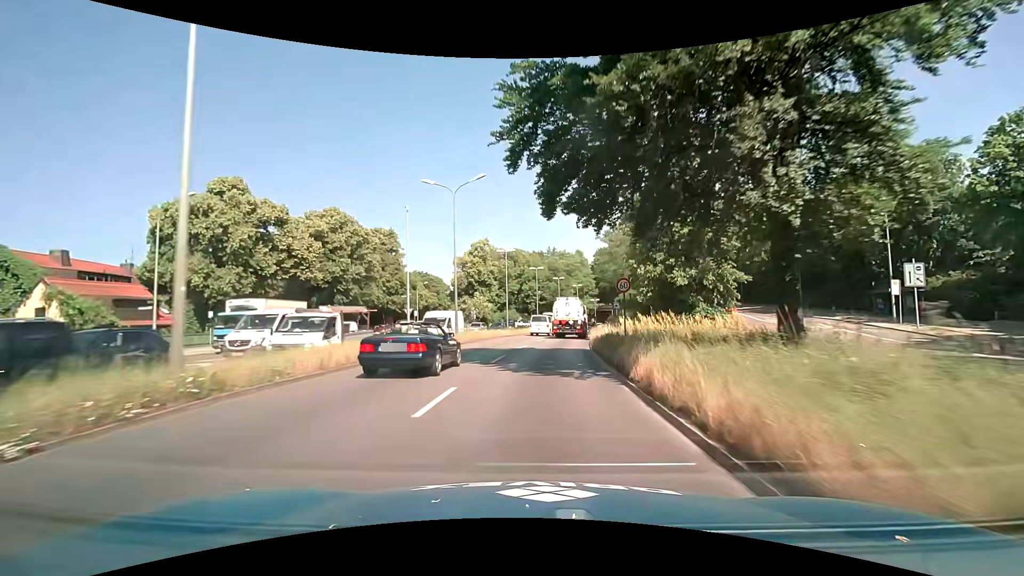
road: trunk_link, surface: asphalt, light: Day
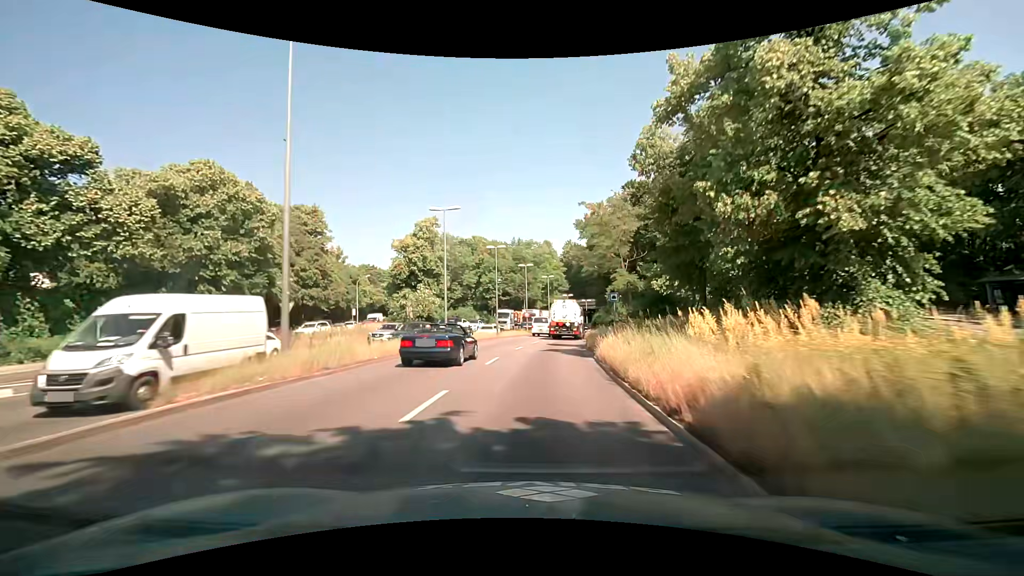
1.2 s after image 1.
(+0.7, +18.3) m; +4°
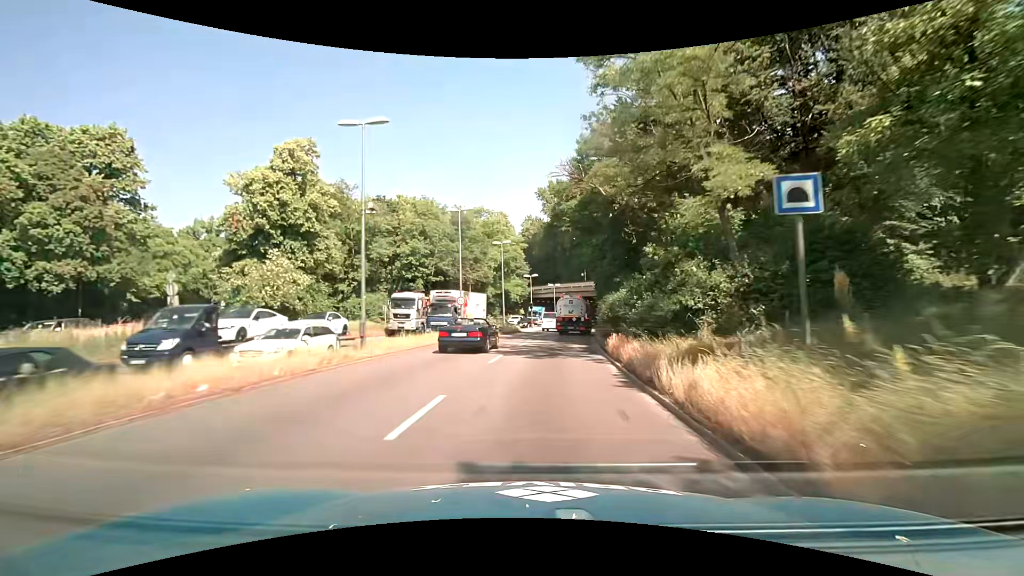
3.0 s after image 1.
(+1.2, +28.0) m; +5°
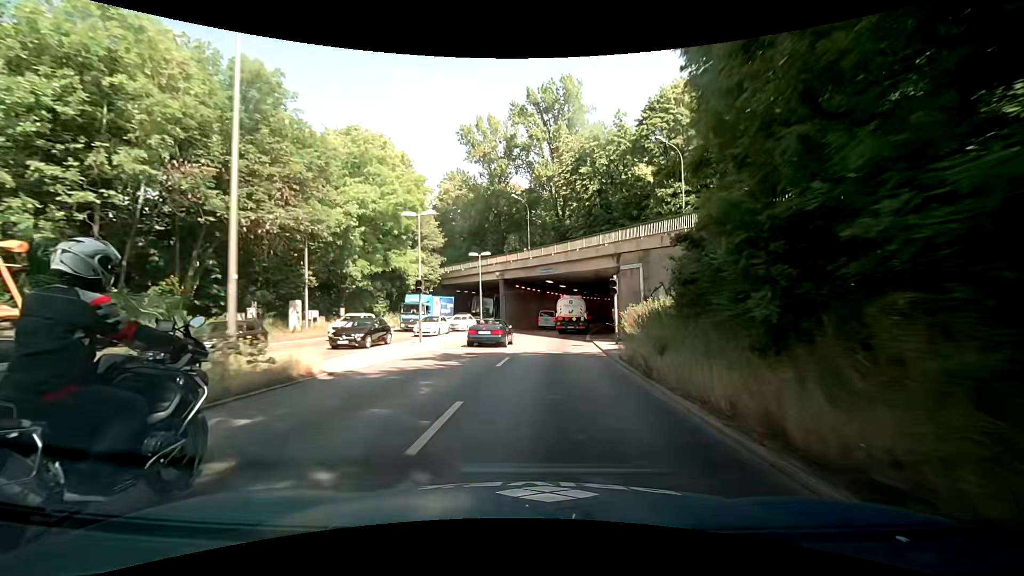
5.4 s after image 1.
(+2.0, +36.1) m; +8°
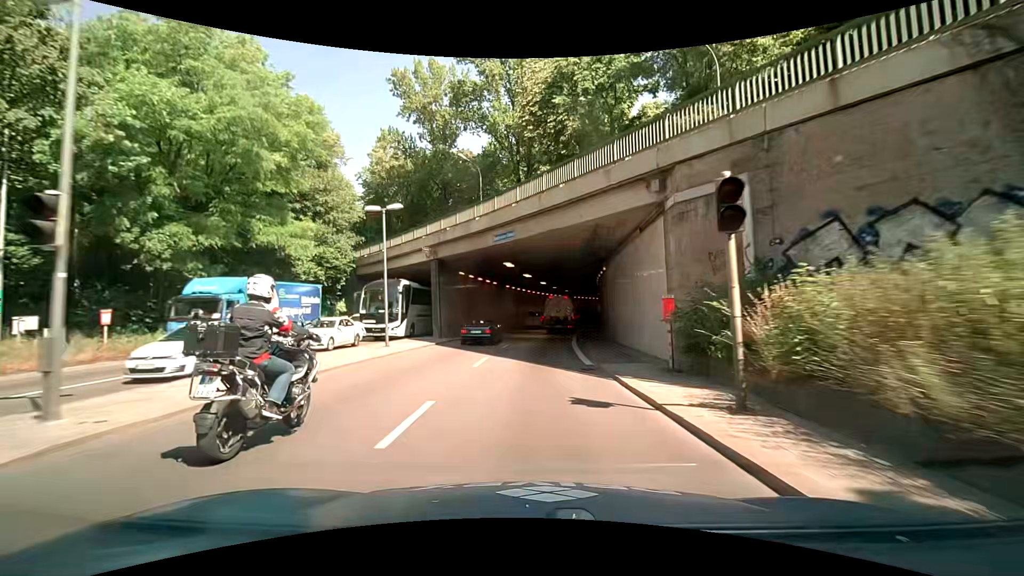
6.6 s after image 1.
(+0.6, +17.5) m; +4°
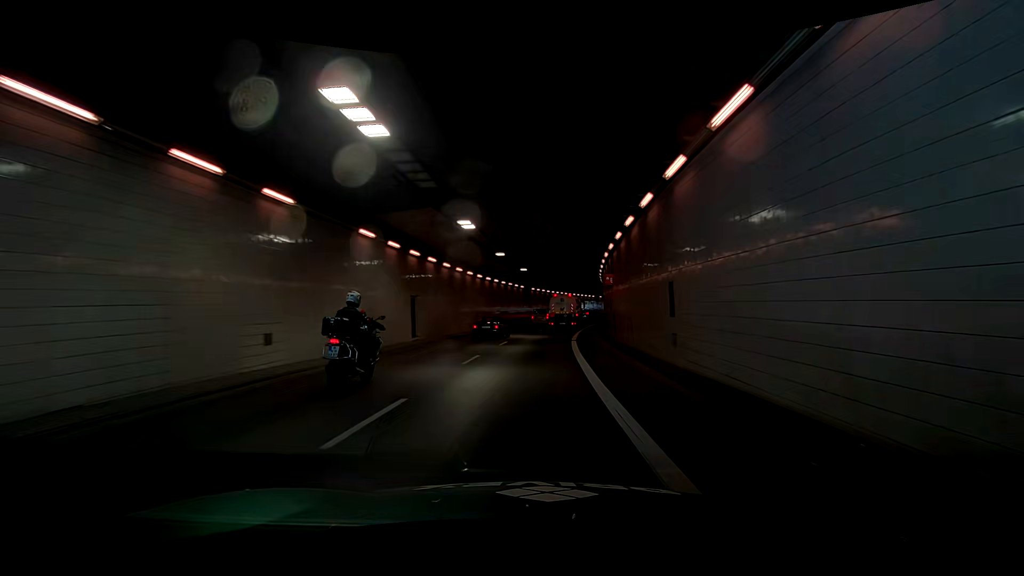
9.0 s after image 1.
(+0.2, +36.0) m; -1°
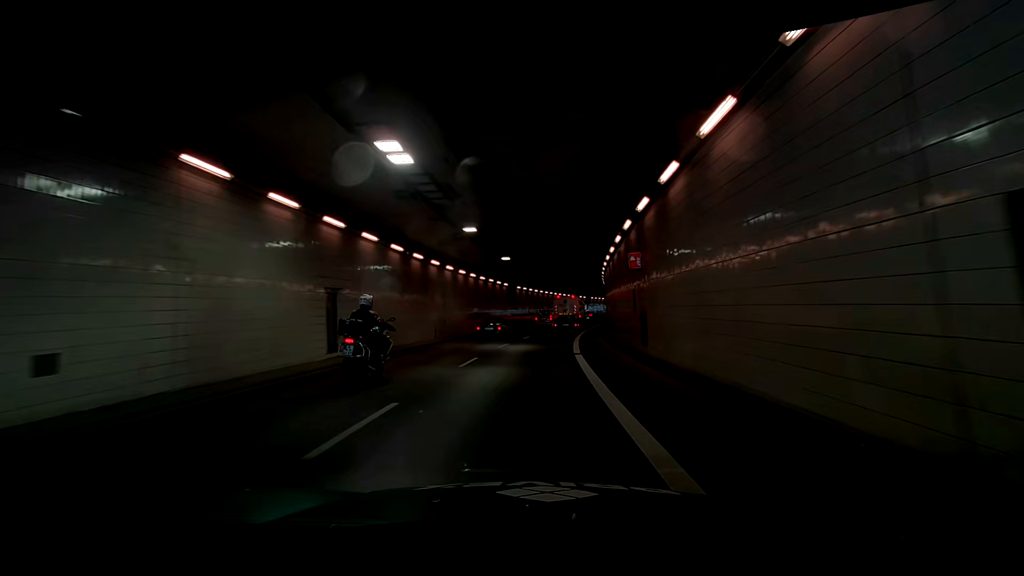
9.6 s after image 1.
(+0.2, +9.3) m; +3°
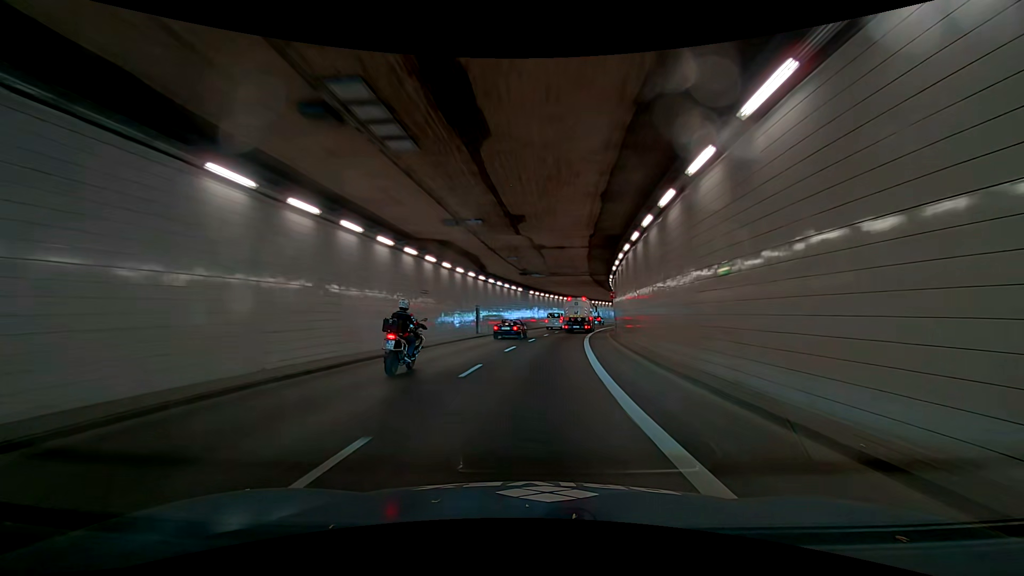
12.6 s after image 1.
(+7.5, +46.4) m; +12°
